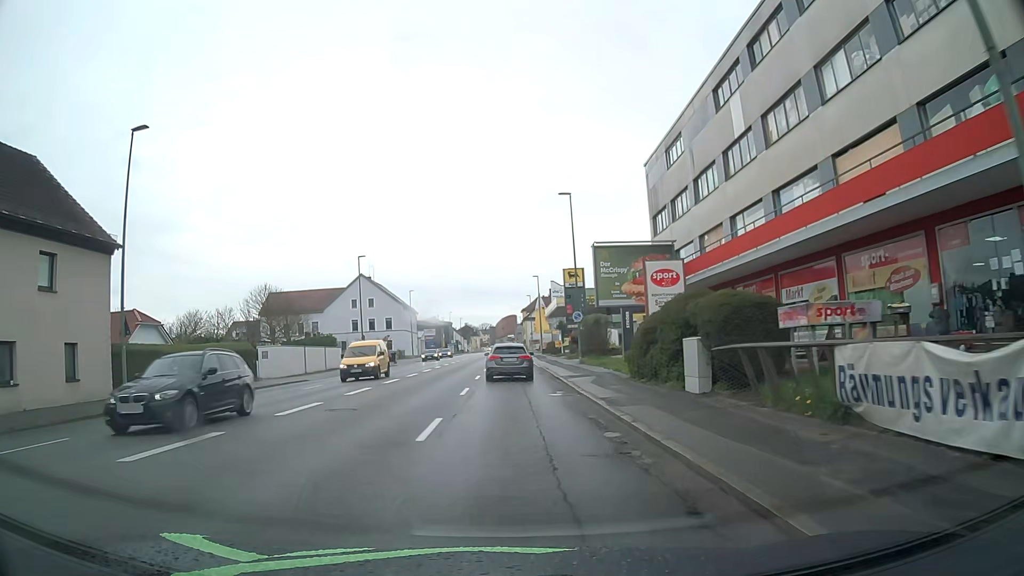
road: tertiary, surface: asphalt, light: Day
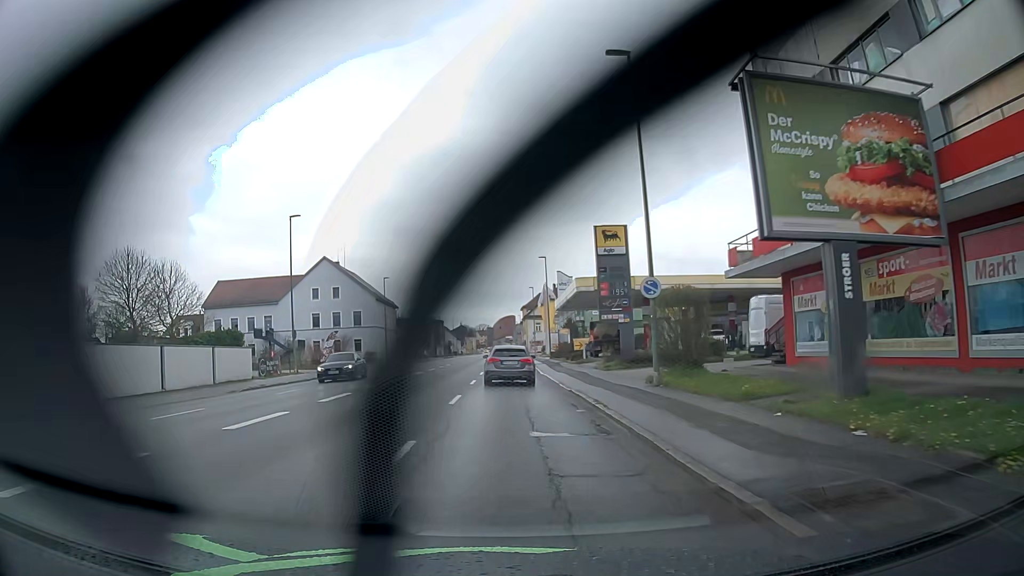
(+0.1, +20.7) m; 0°
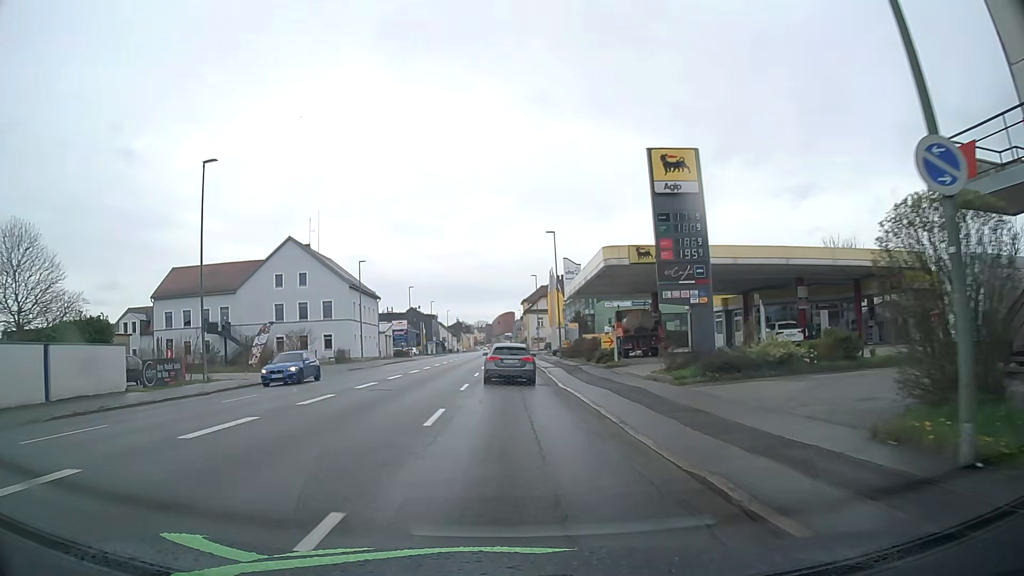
(0.0, +13.7) m; 0°
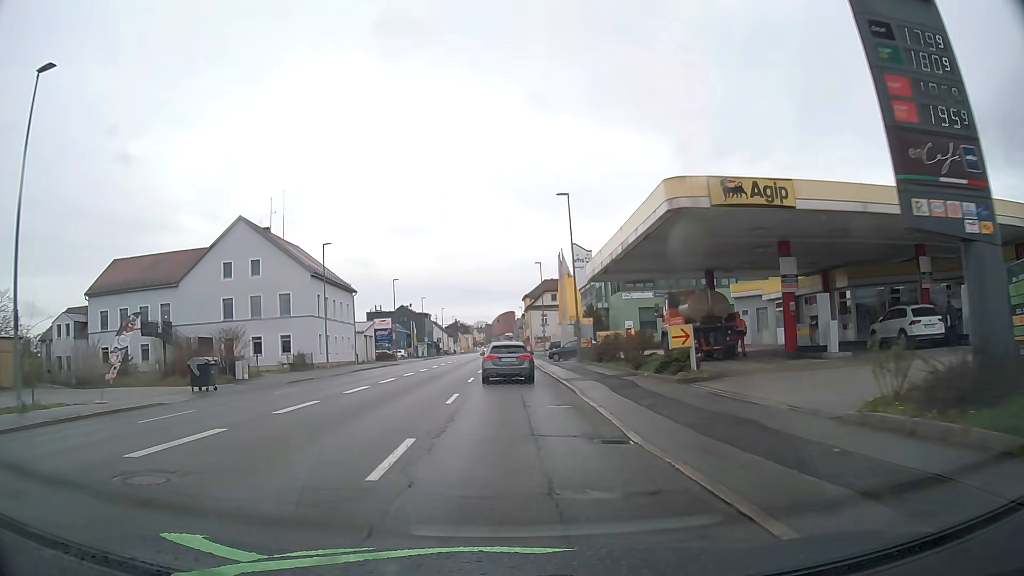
(0.0, +13.7) m; 0°
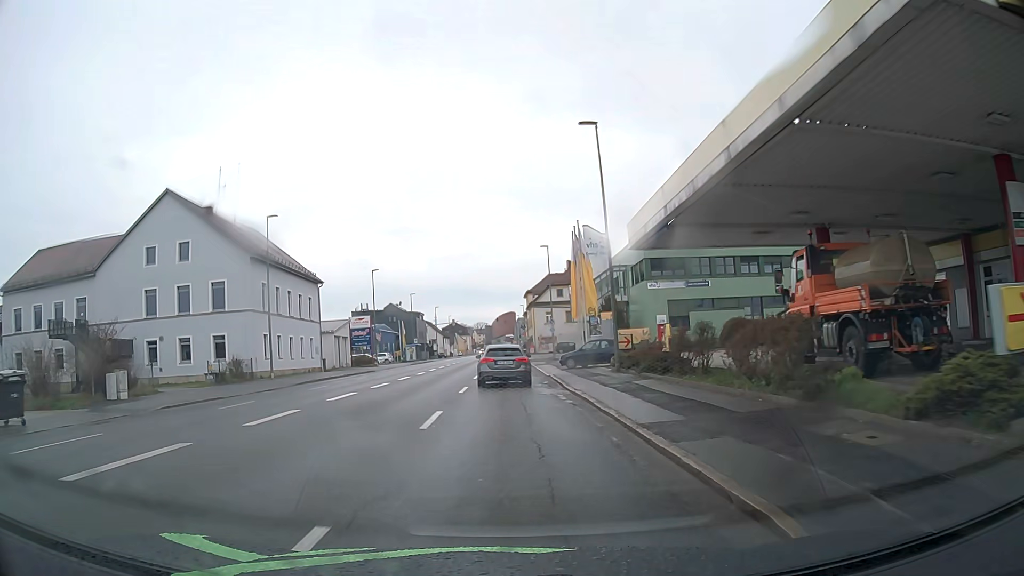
(-0.1, +13.7) m; 0°
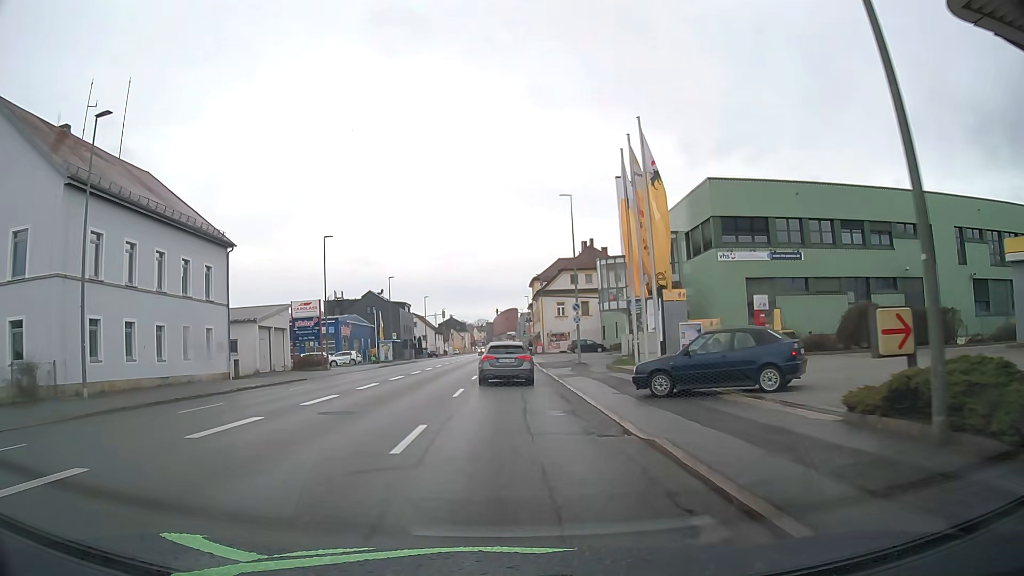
(+0.1, +20.6) m; 0°
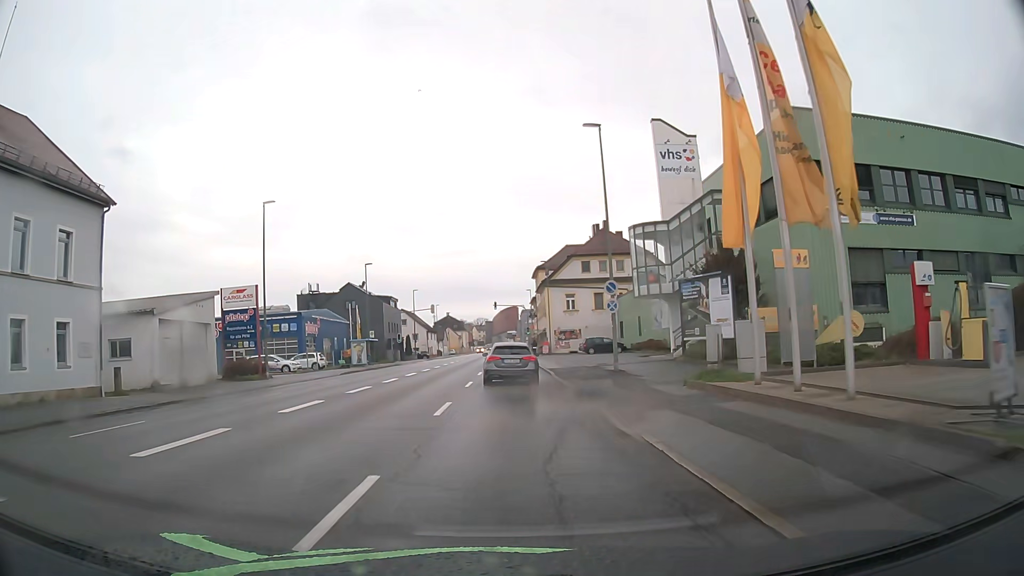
(-0.1, +13.8) m; -1°
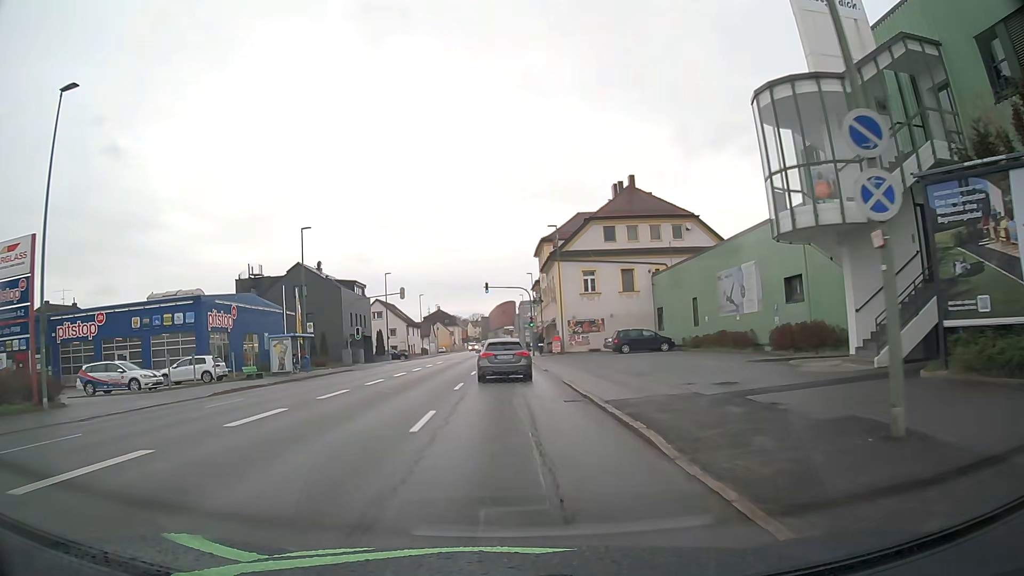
(+0.2, +20.7) m; +1°
(0, +10) (0, +20) (0, +30) (0, +40) (0, +50) (0, +60) (0, +70) (0, +80) (-1, +90) (-1, +100) m
